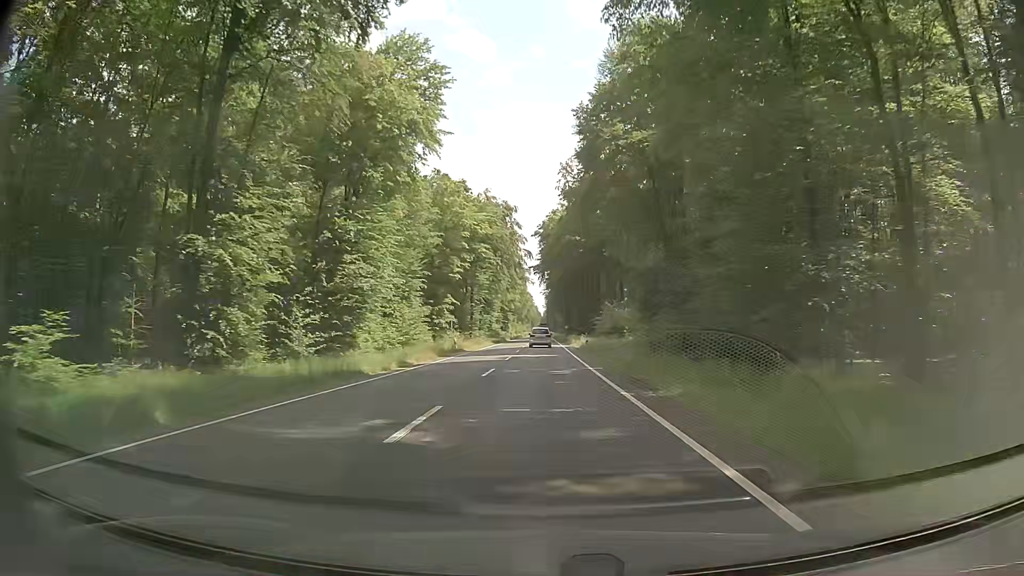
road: primary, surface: asphalt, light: Day
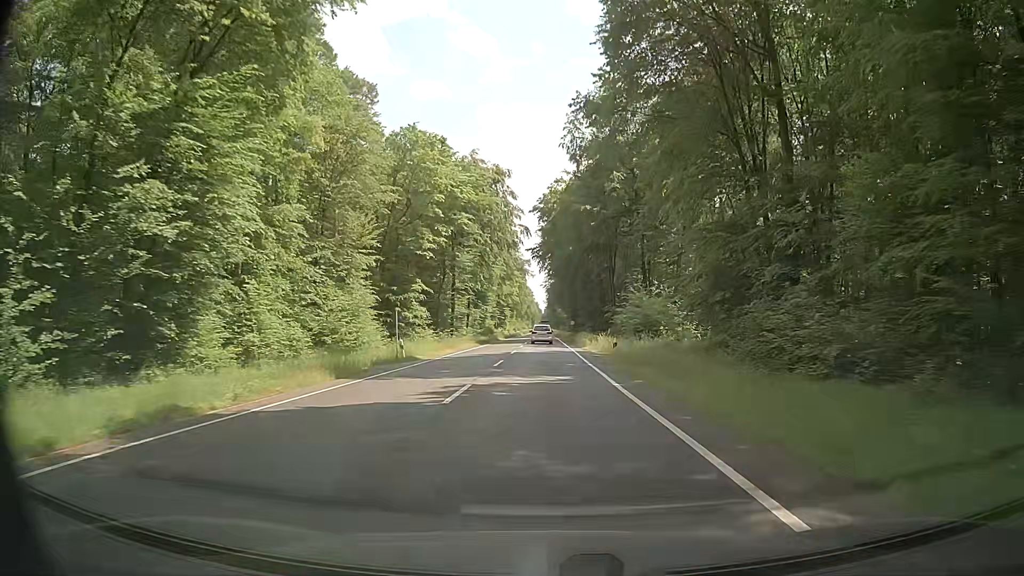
(+0.2, +20.3) m; 0°
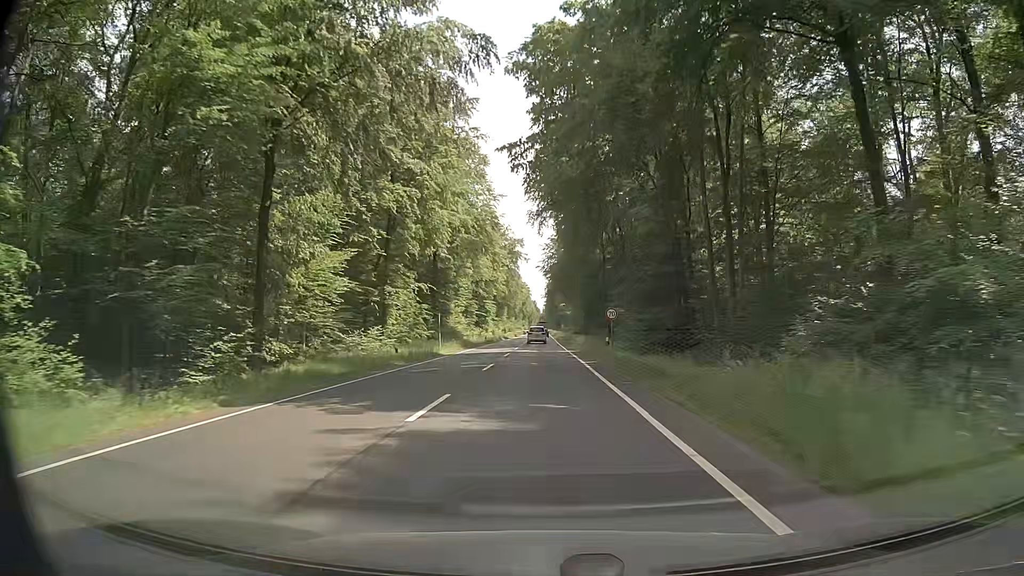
(+1.1, +51.4) m; +1°
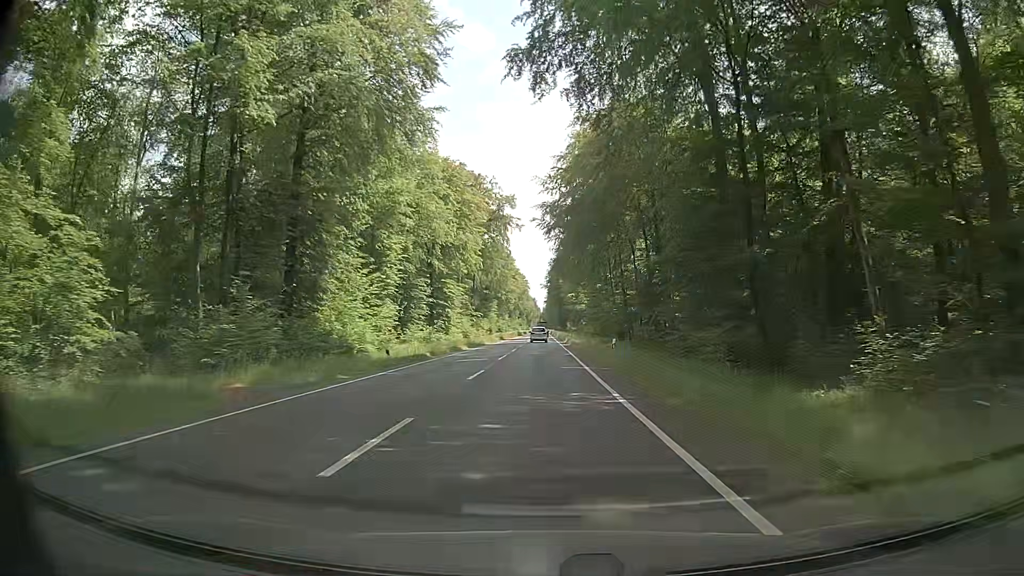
(0.0, +52.6) m; 0°
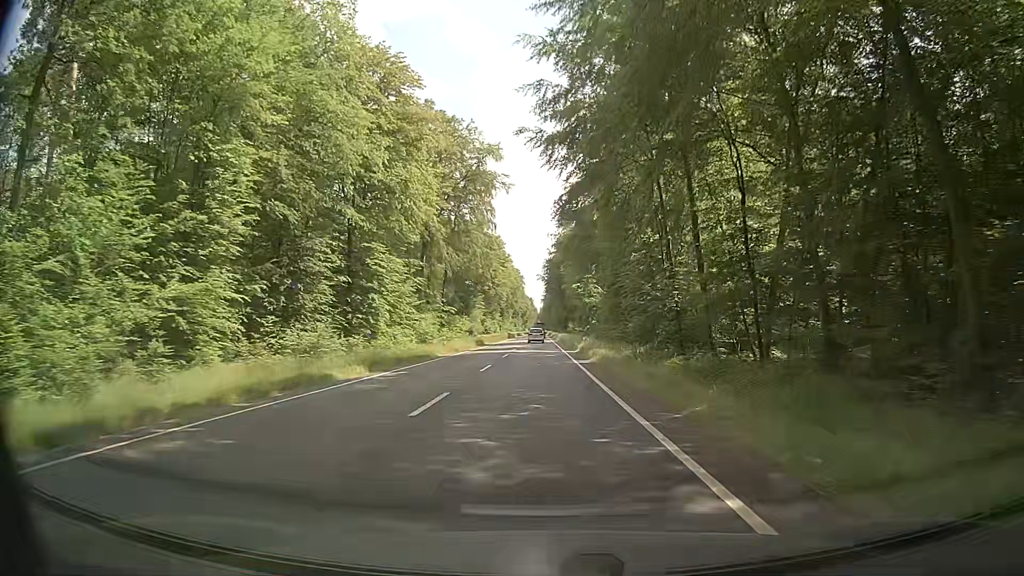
(0.0, +32.1) m; +1°
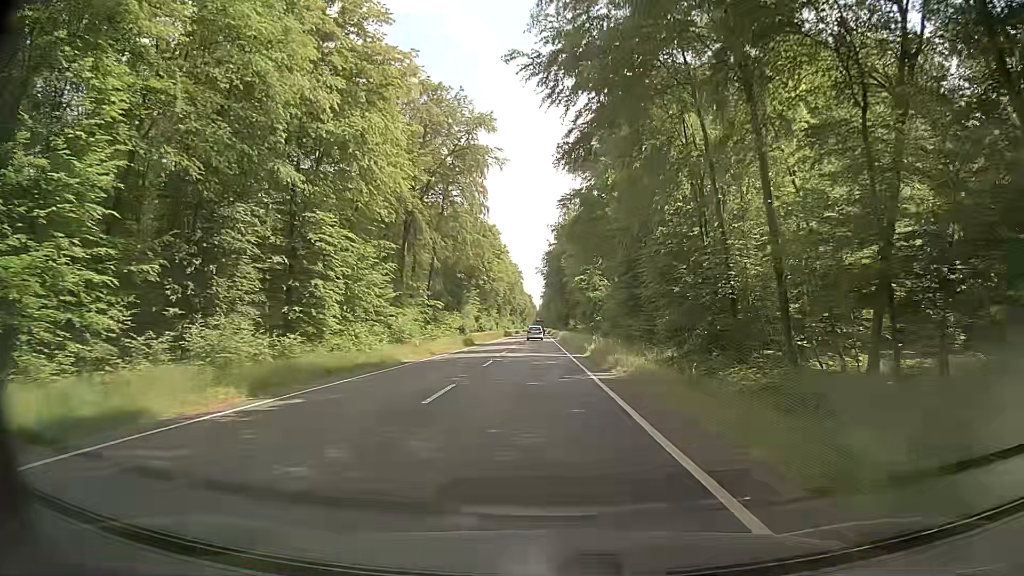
(-0.1, +10.7) m; 0°
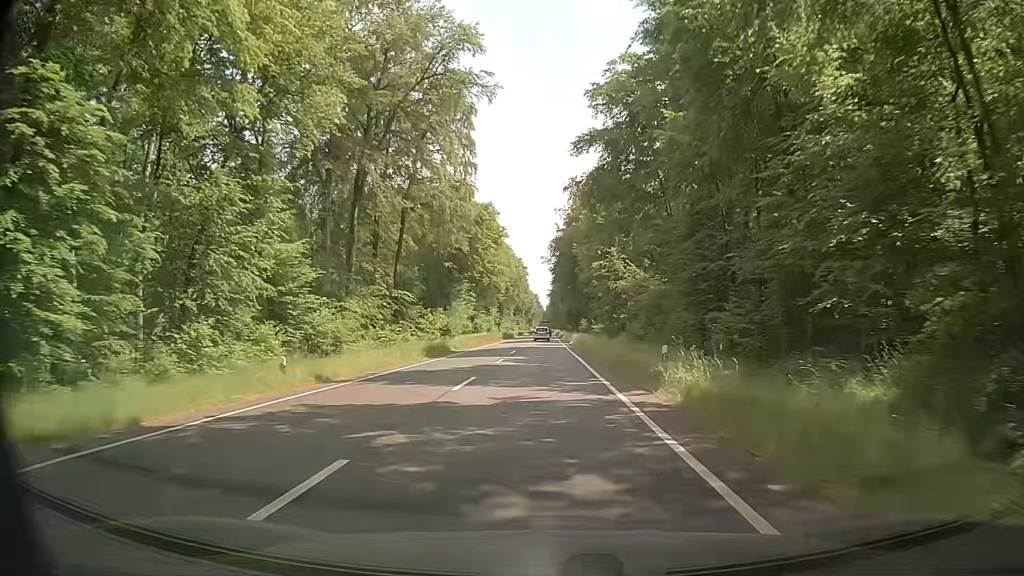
(0.0, +21.5) m; -1°
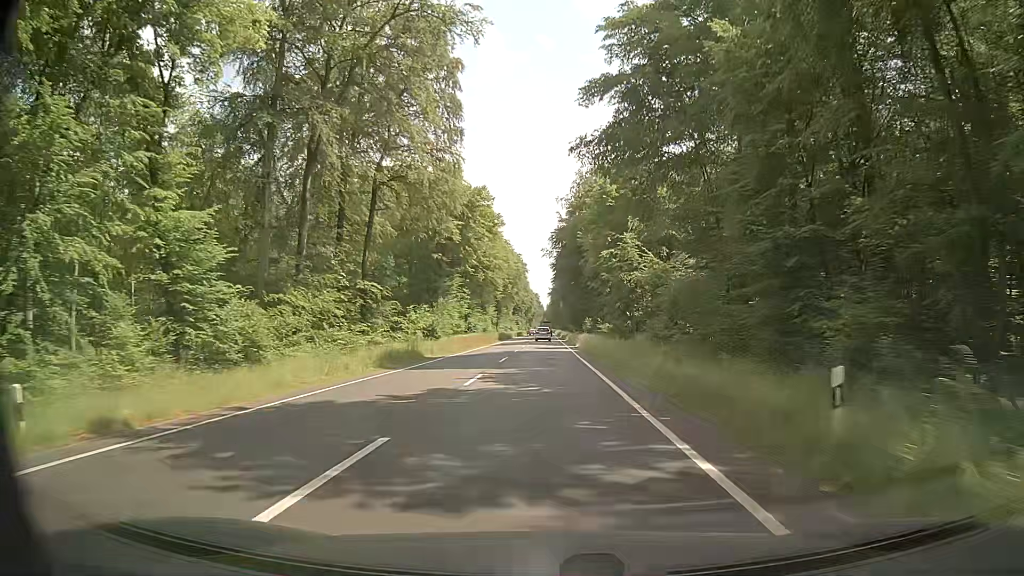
(0.0, +10.8) m; 0°
(0, +10) (0, +20) (0, +30) (0, +40) (0, +50) (0, +60) (0, +70) (+1, +80) (+1, +90) (+1, +100) m
